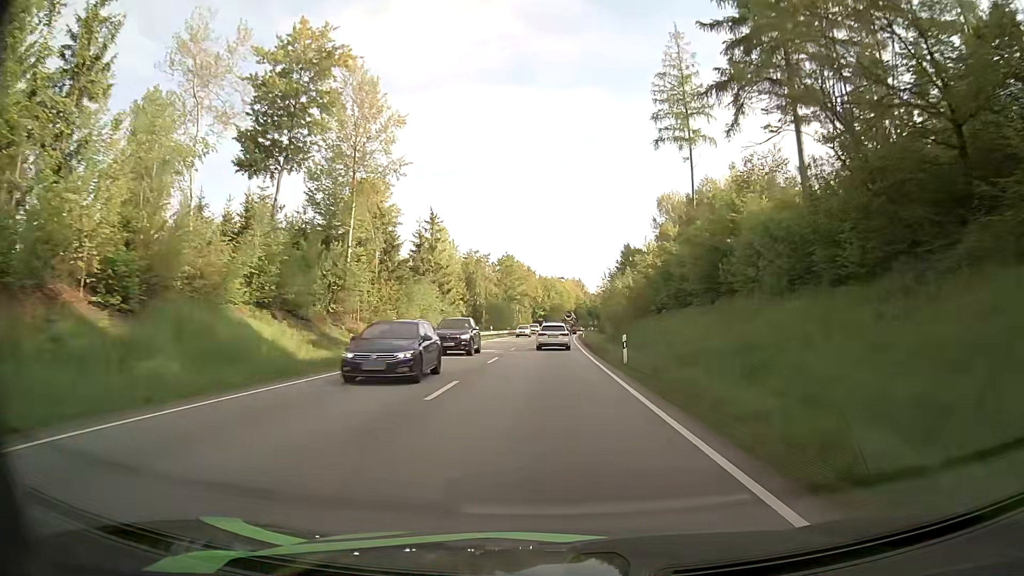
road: primary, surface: asphalt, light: Day
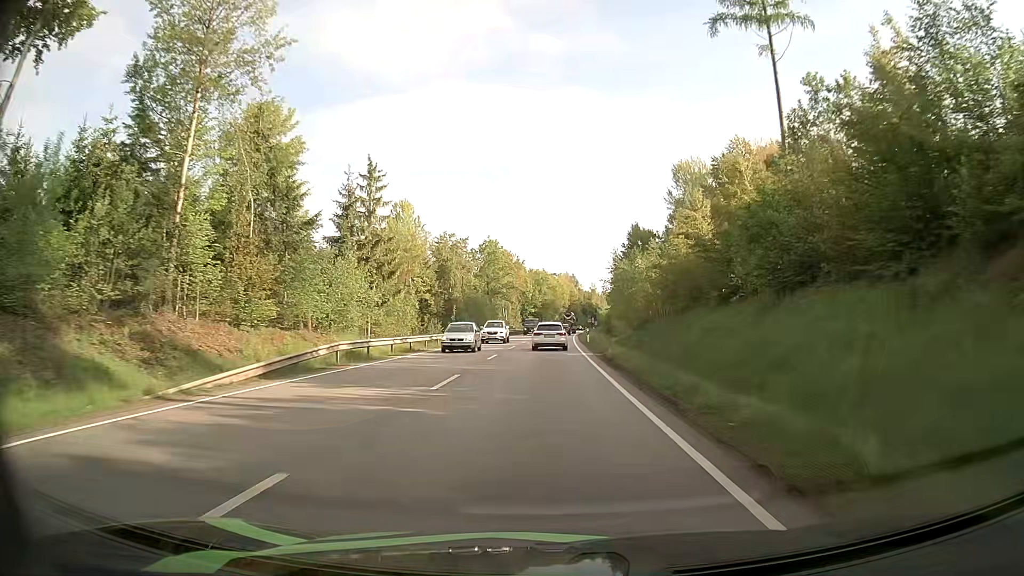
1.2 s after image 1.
(+0.1, +22.2) m; +1°
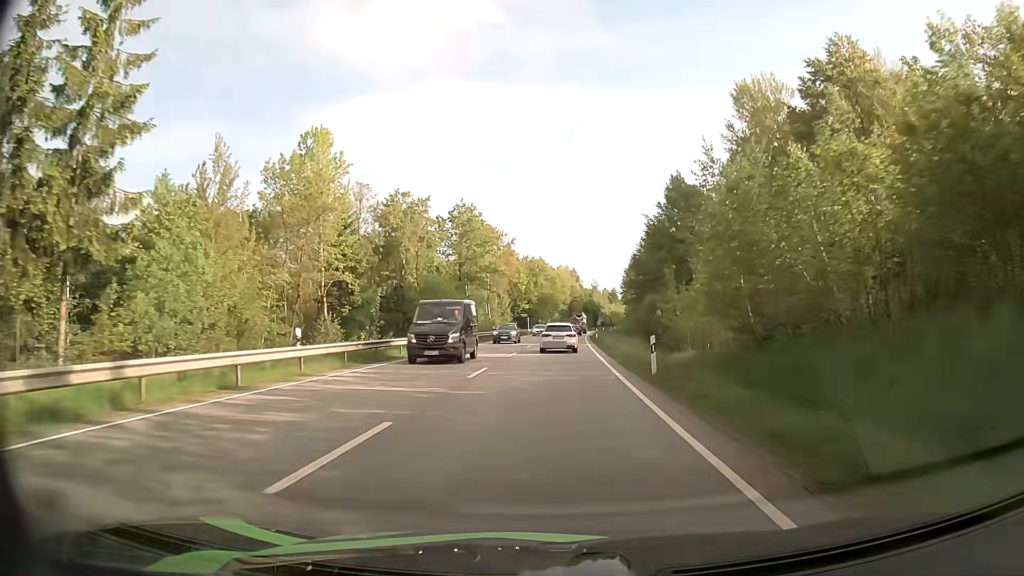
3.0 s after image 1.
(-0.2, +32.6) m; 0°
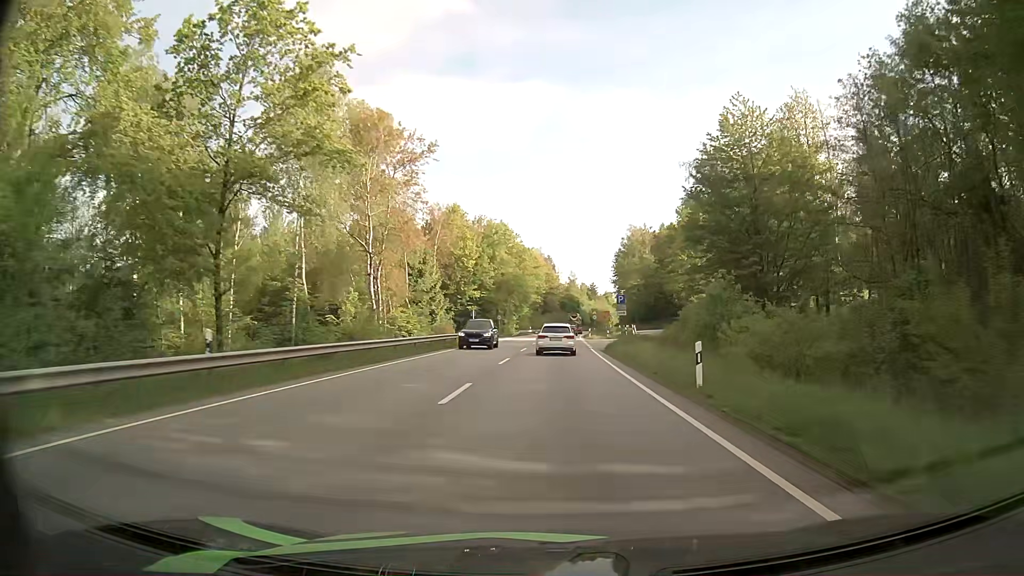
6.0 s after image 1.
(+1.0, +53.6) m; +3°
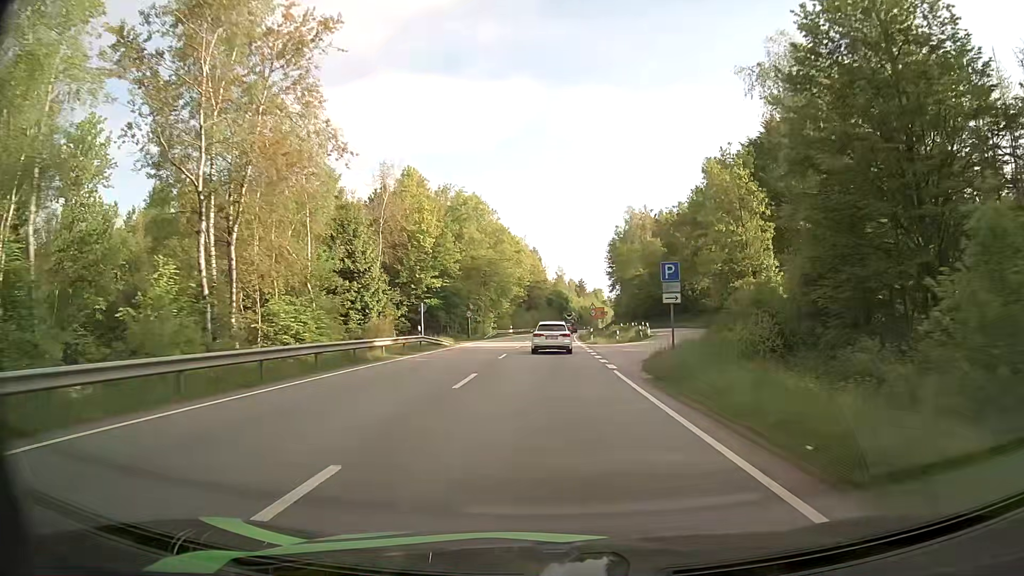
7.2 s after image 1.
(+0.1, +21.2) m; +1°
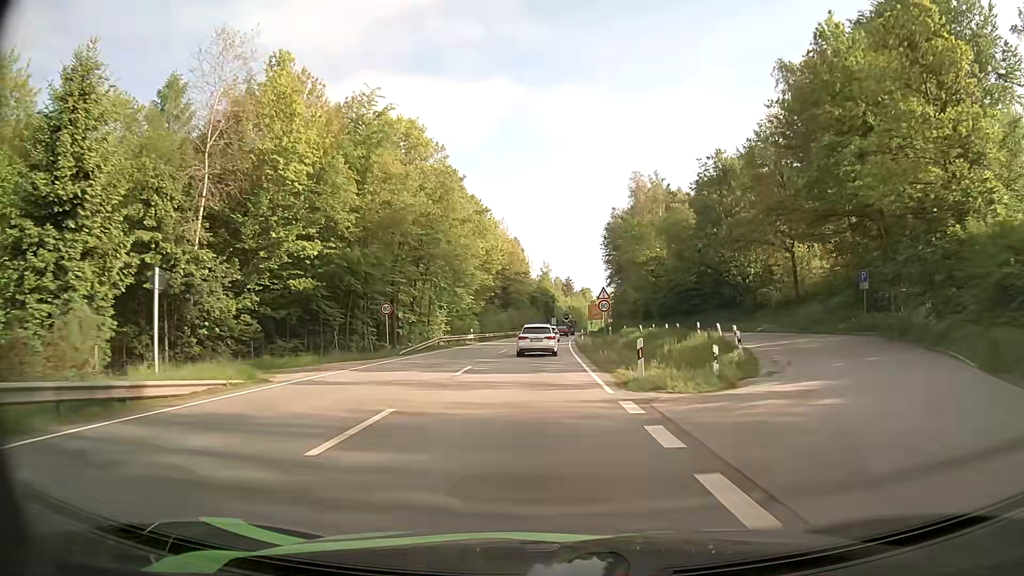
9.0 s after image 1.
(+0.6, +31.3) m; +1°
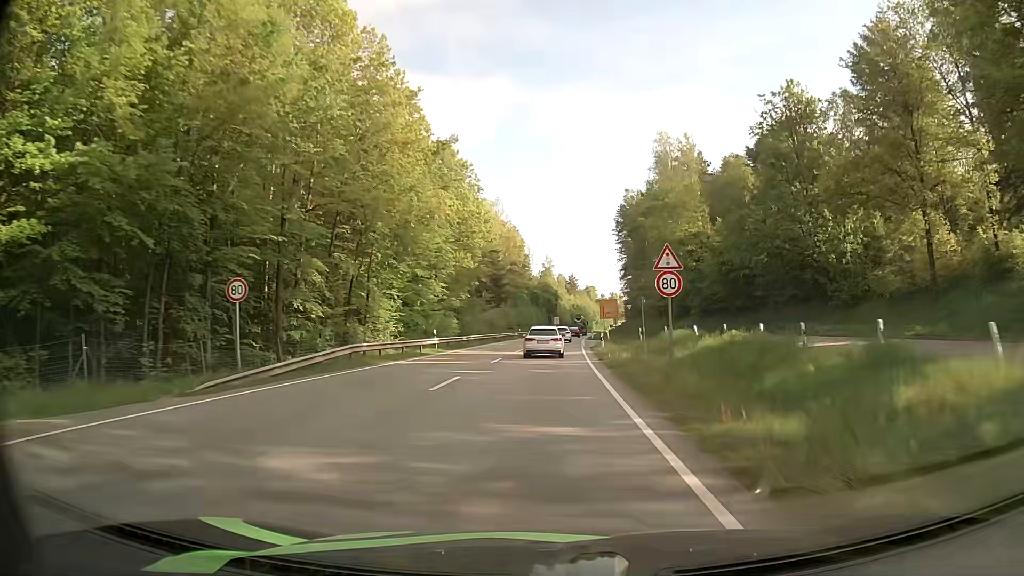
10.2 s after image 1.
(0.0, +21.0) m; 0°
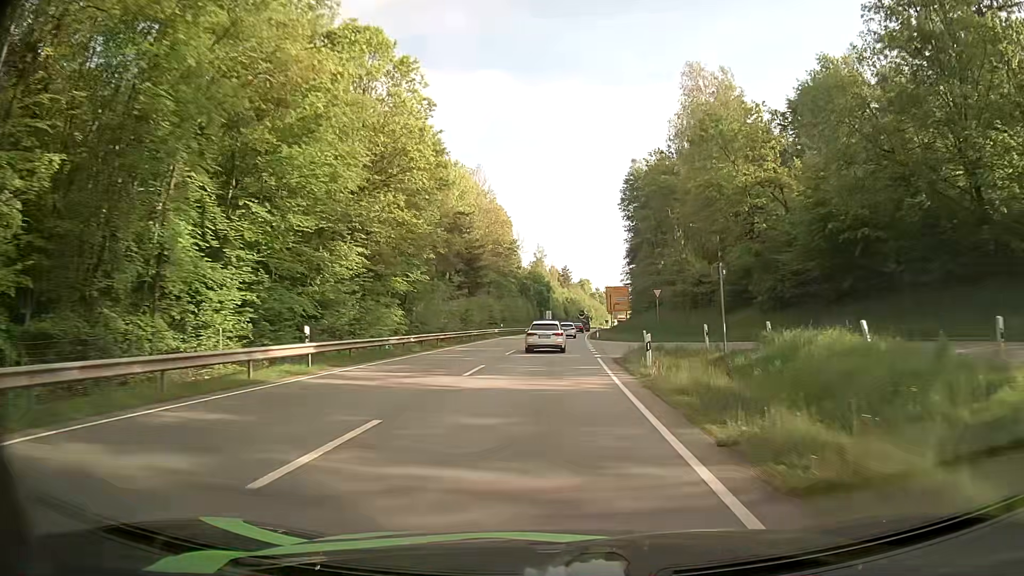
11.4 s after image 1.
(0.0, +21.1) m; +1°
(0, +10) (0, +20) (0, +30) (0, +40) (+1, +50) (+1, +60) (+2, +70) (+2, +80) (+3, +90) (+4, +100) m
